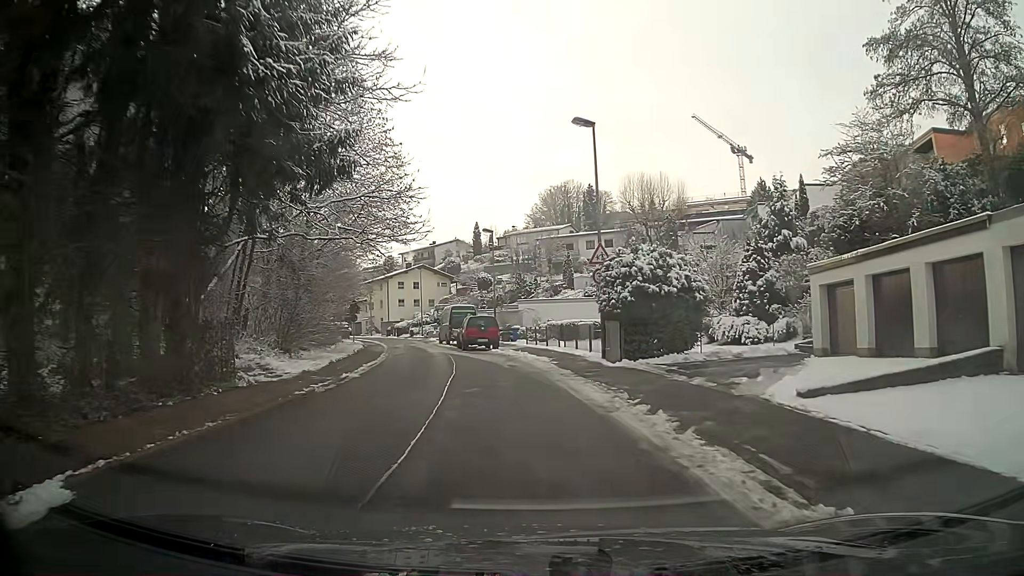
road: residential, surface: asphalt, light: Day
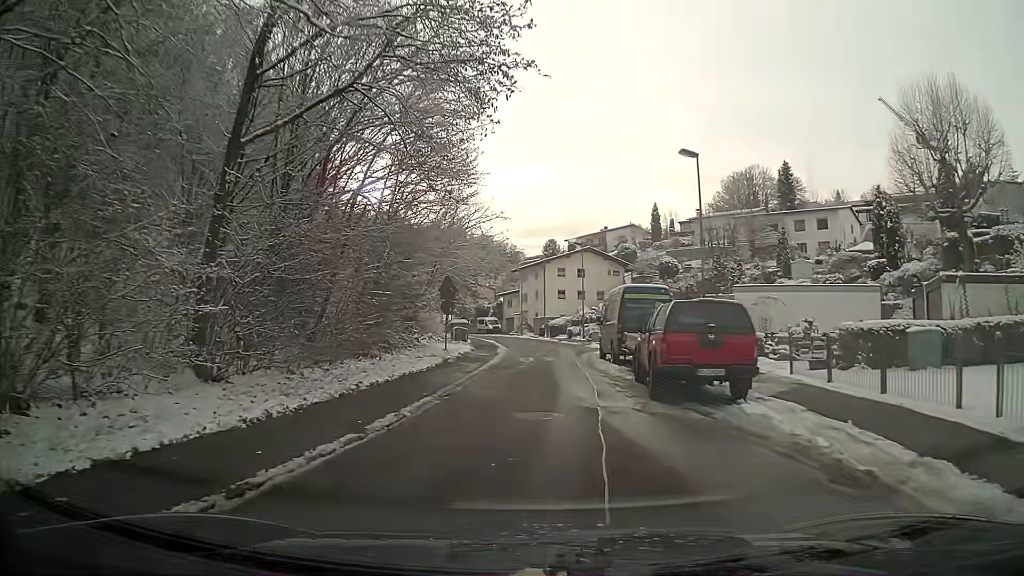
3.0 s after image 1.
(-2.4, +22.3) m; -14°
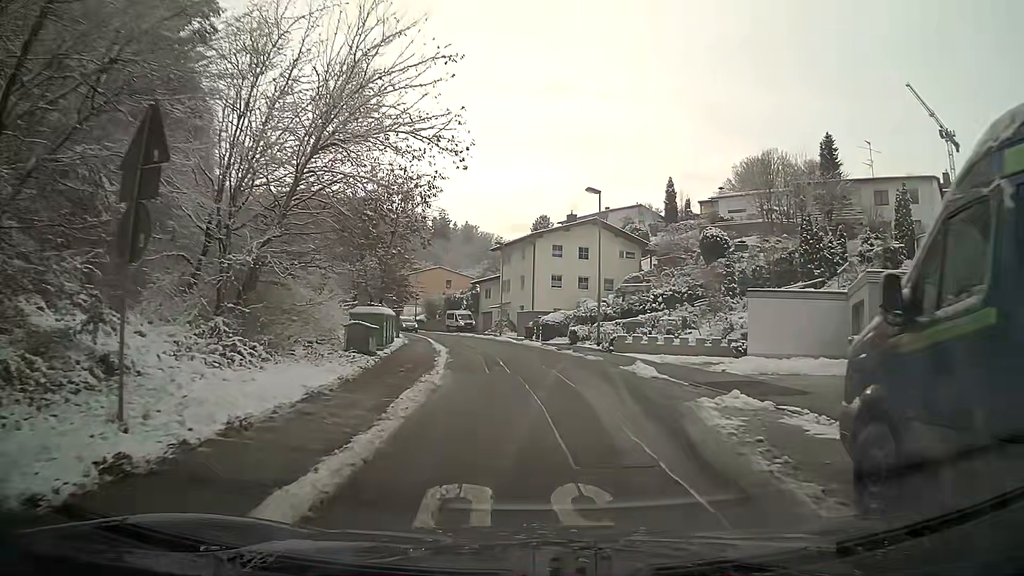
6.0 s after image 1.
(+0.4, +22.6) m; +2°
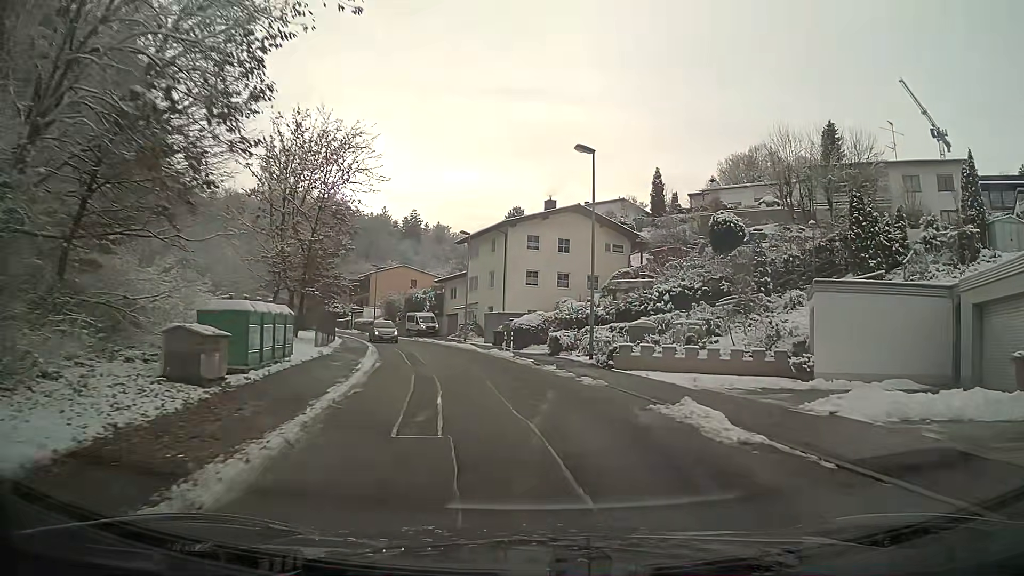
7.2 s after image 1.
(+0.2, +9.3) m; +3°
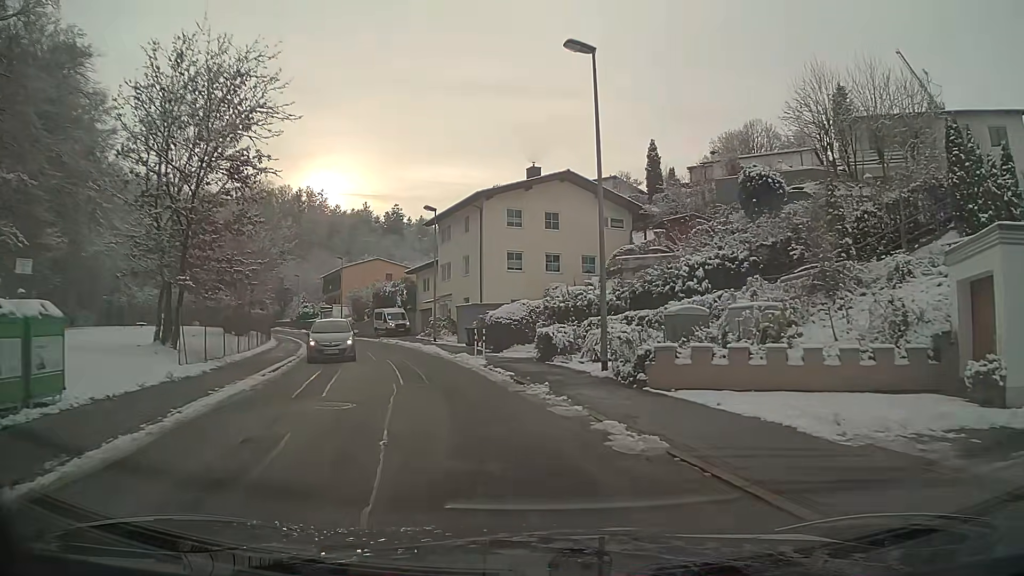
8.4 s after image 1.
(-0.1, +9.4) m; -2°
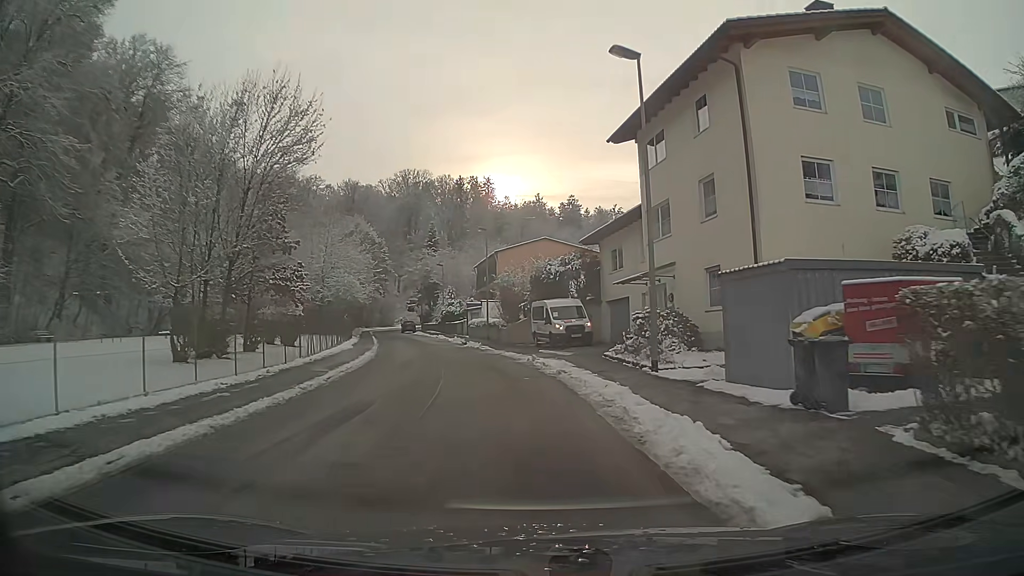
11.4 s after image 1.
(-4.0, +24.1) m; -14°
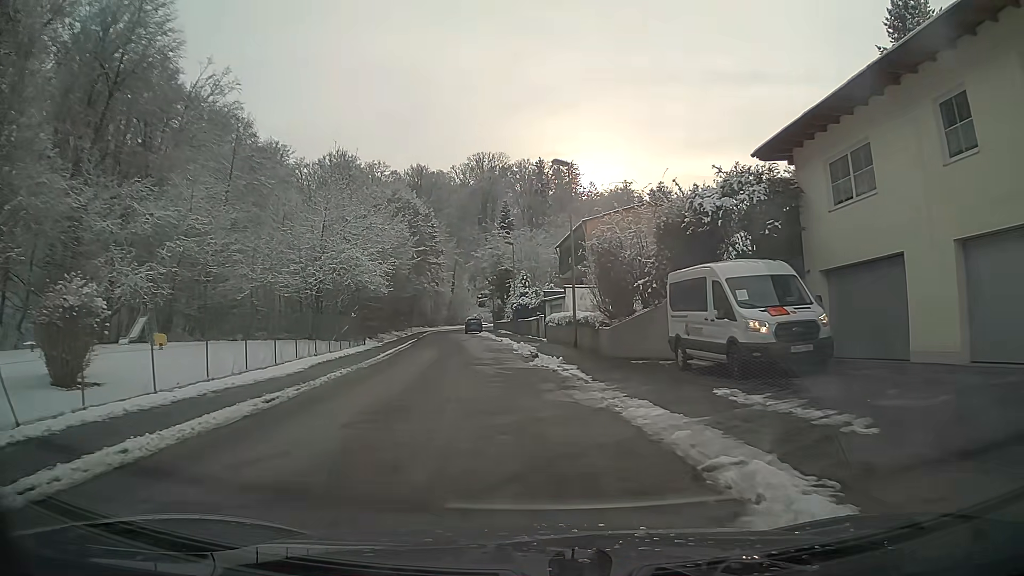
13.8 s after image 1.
(-1.3, +20.0) m; -7°
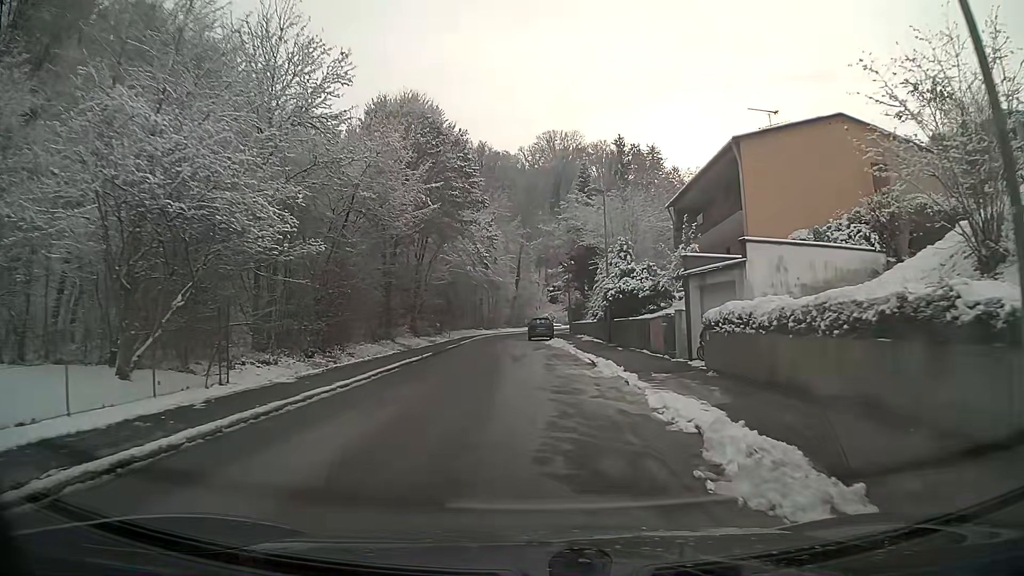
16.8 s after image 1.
(-1.6, +24.1) m; -6°
